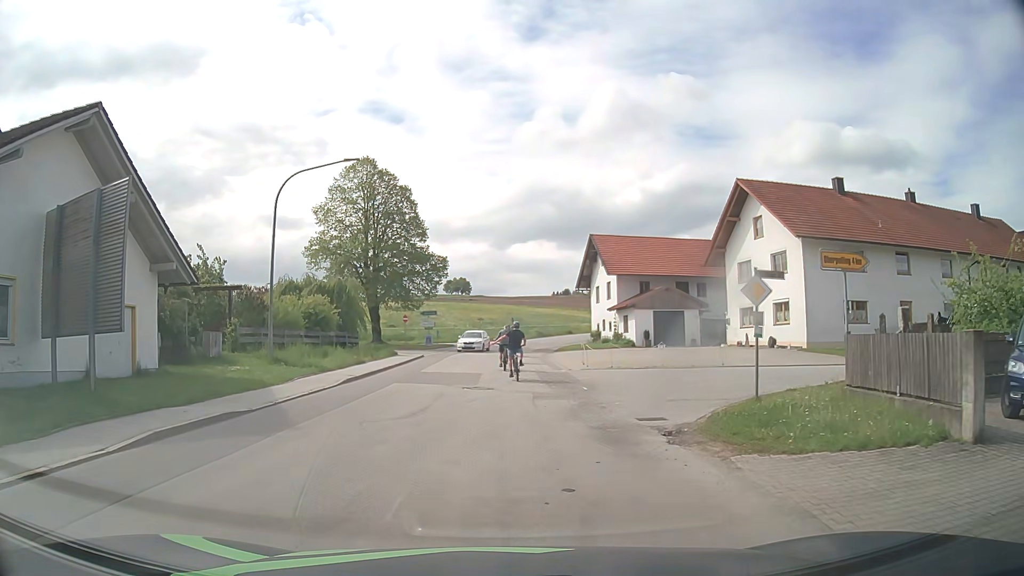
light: Day
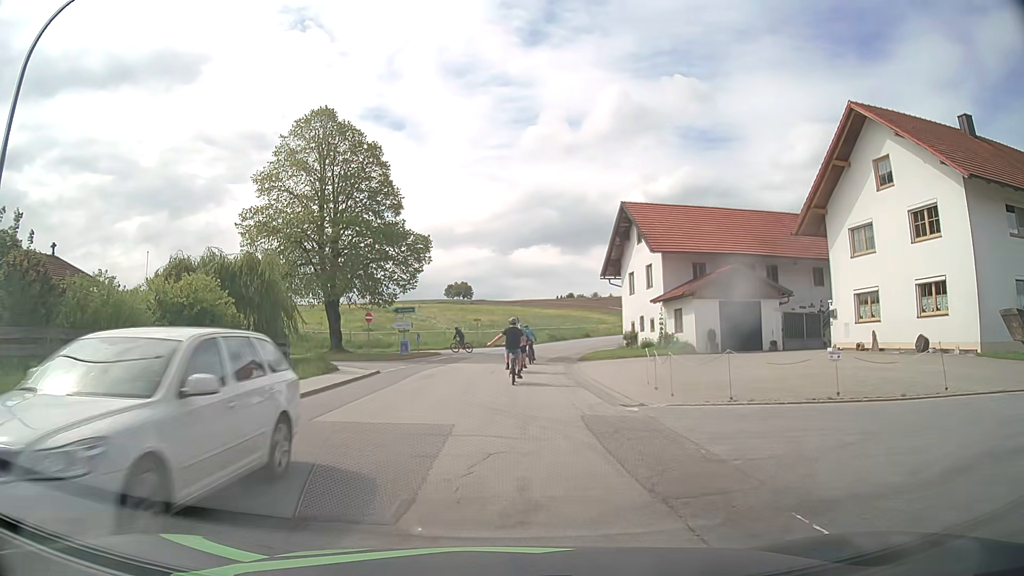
(0.0, +14.5) m; 0°
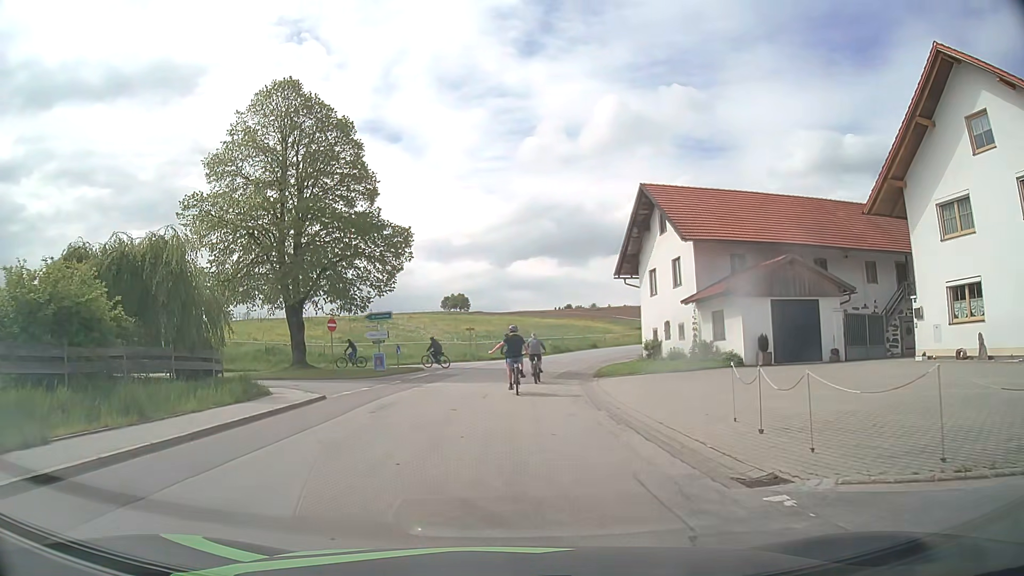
(-0.1, +7.3) m; 0°
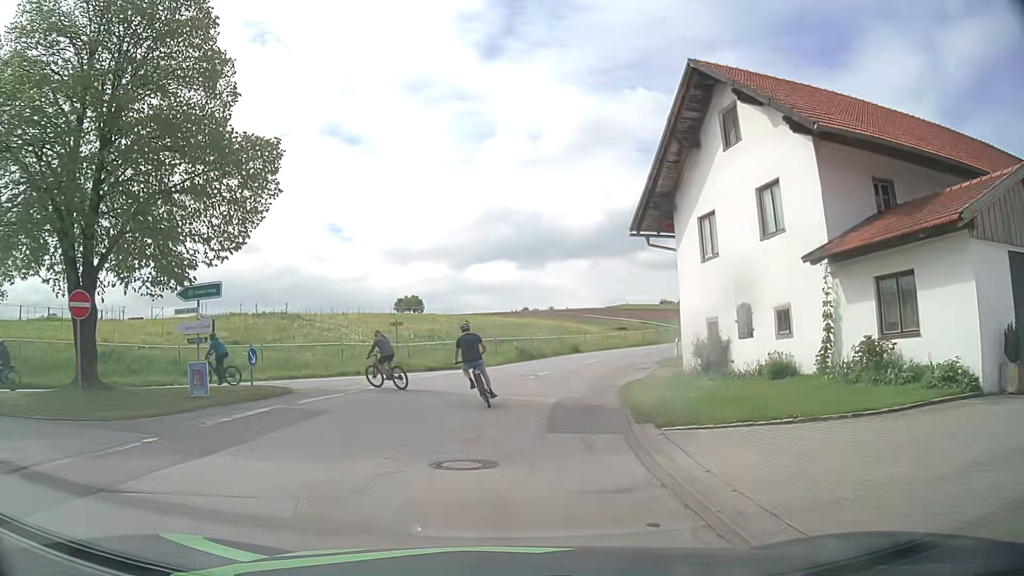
(+0.1, +16.4) m; +3°
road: tertiary
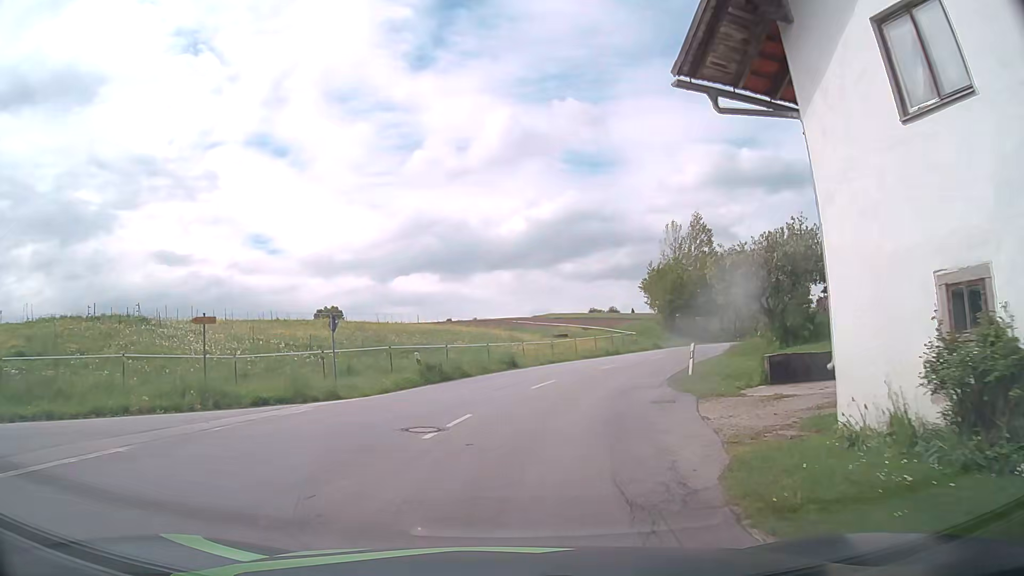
(+0.6, +14.6) m; +6°
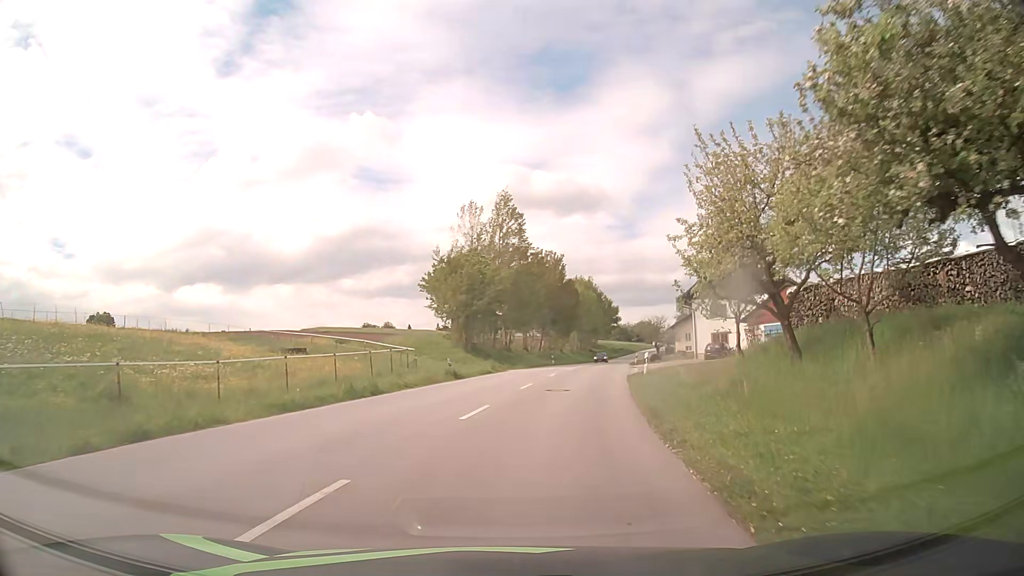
(+3.8, +23.7) m; +19°
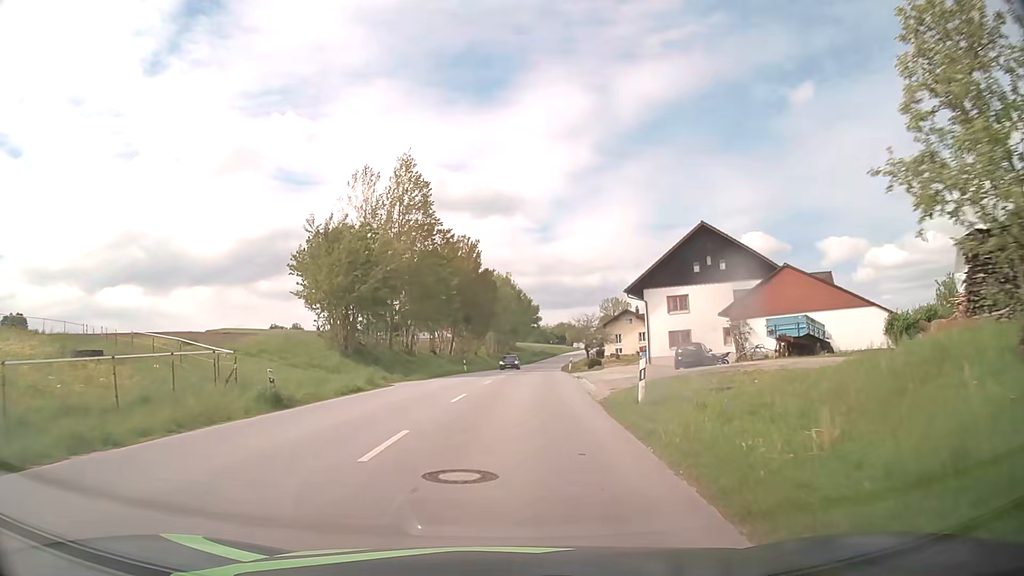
(+0.9, +14.0) m; +7°
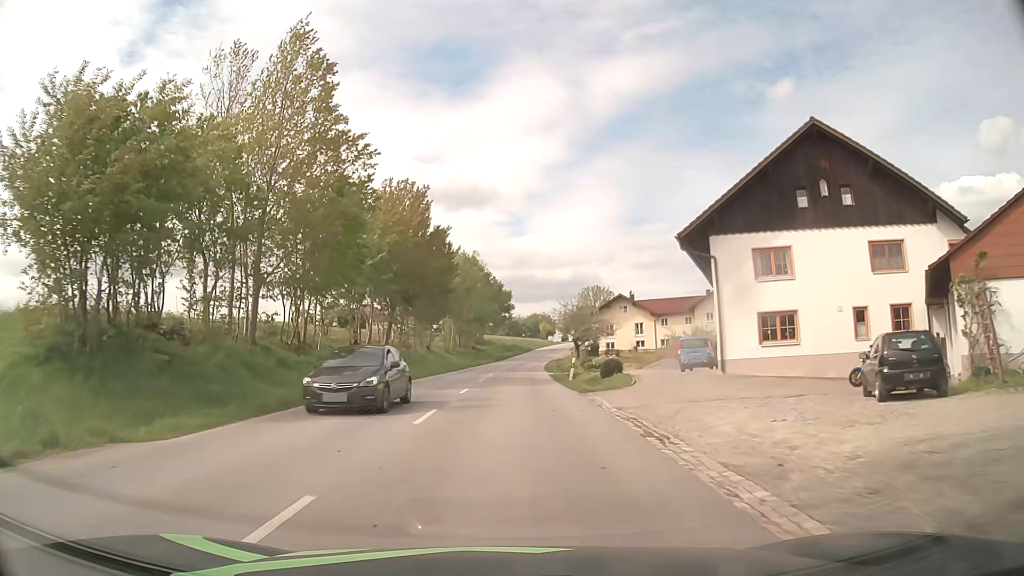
(+0.9, +23.2) m; +3°
(0, +10) (0, +20) (0, +30) (+1, +40) (+1, +50) (+2, +60) (+2, +70) (+3, +80) (+4, +90) (+5, +100) m
